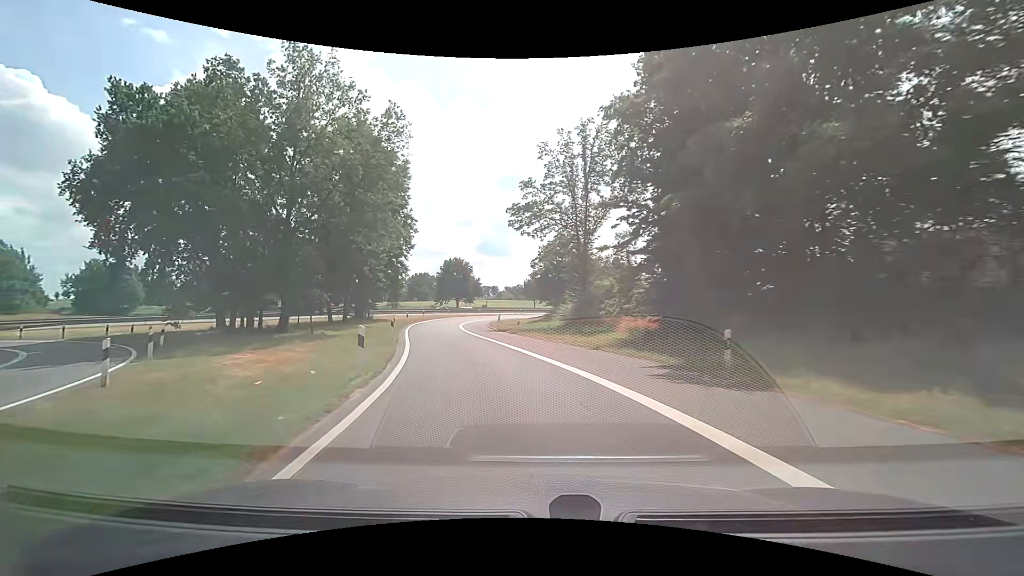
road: motorway_link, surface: asphalt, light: Day
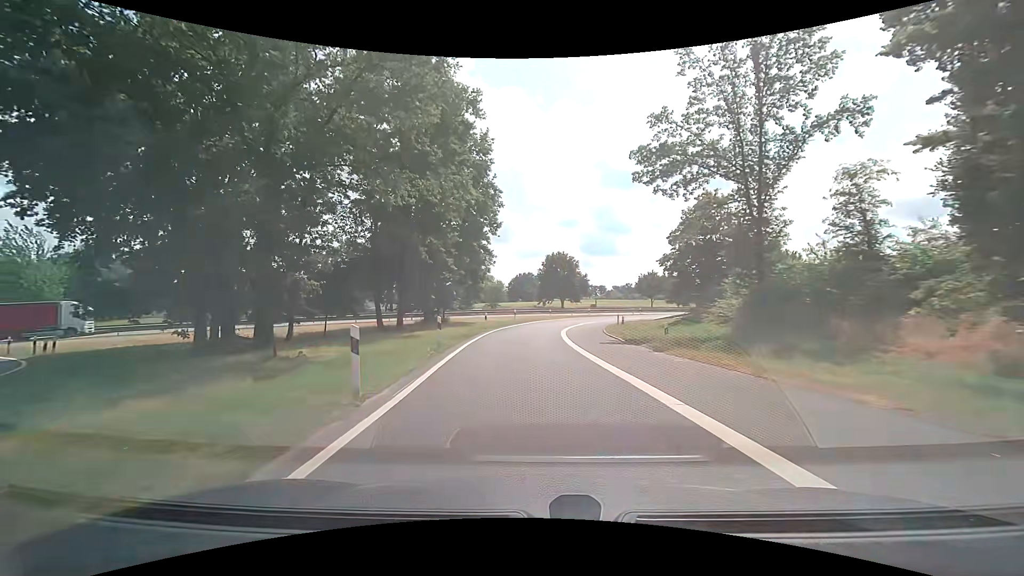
(-1.7, +15.4) m; -12°
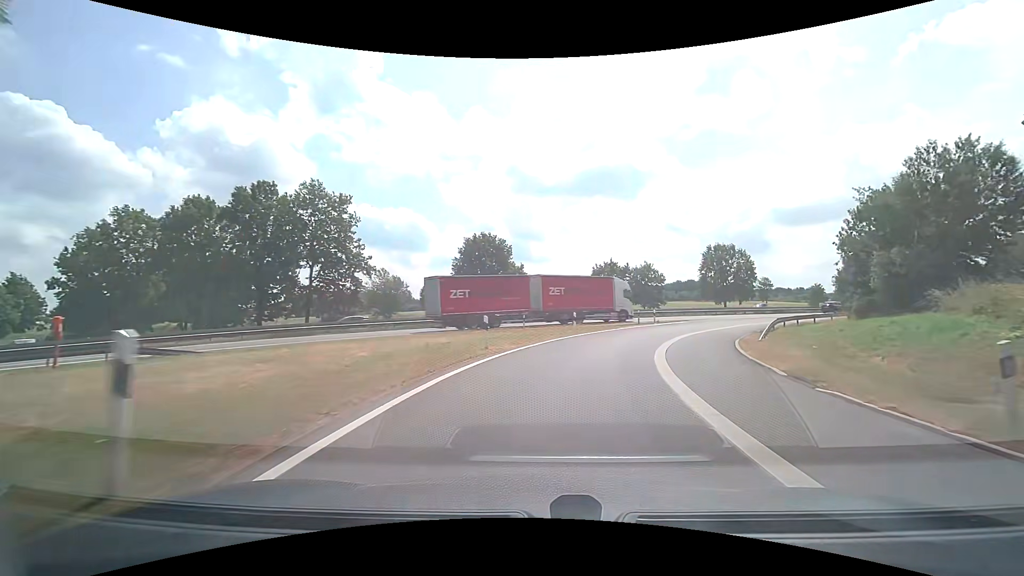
(+0.1, +40.0) m; +9°
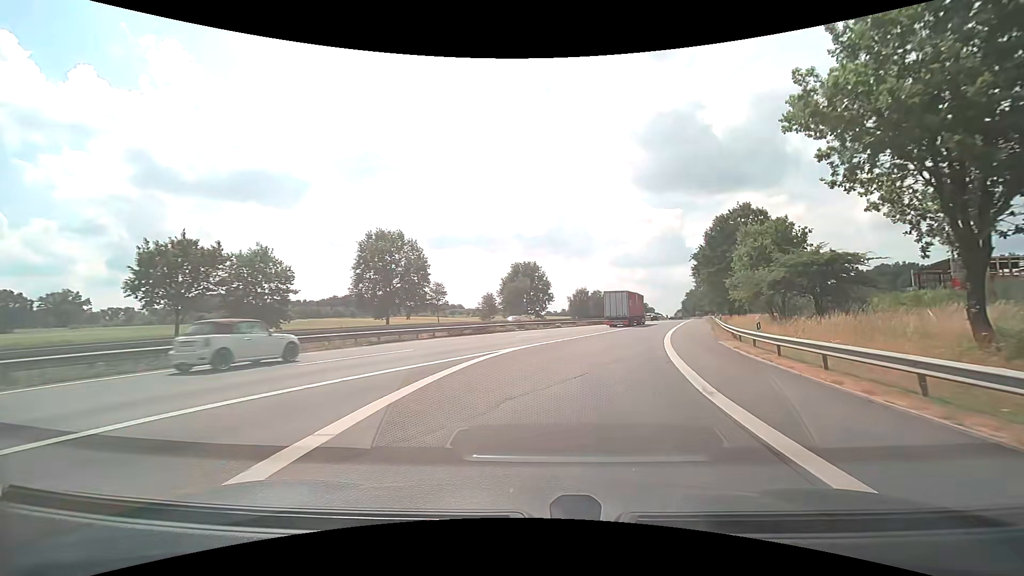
(+12.4, +39.3) m; +37°
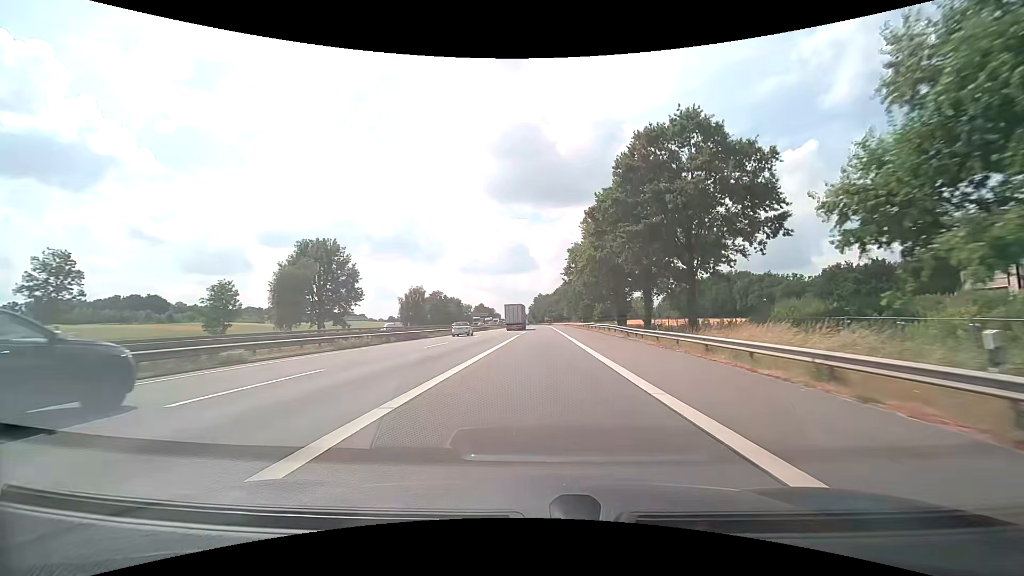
(+8.2, +39.9) m; +18°
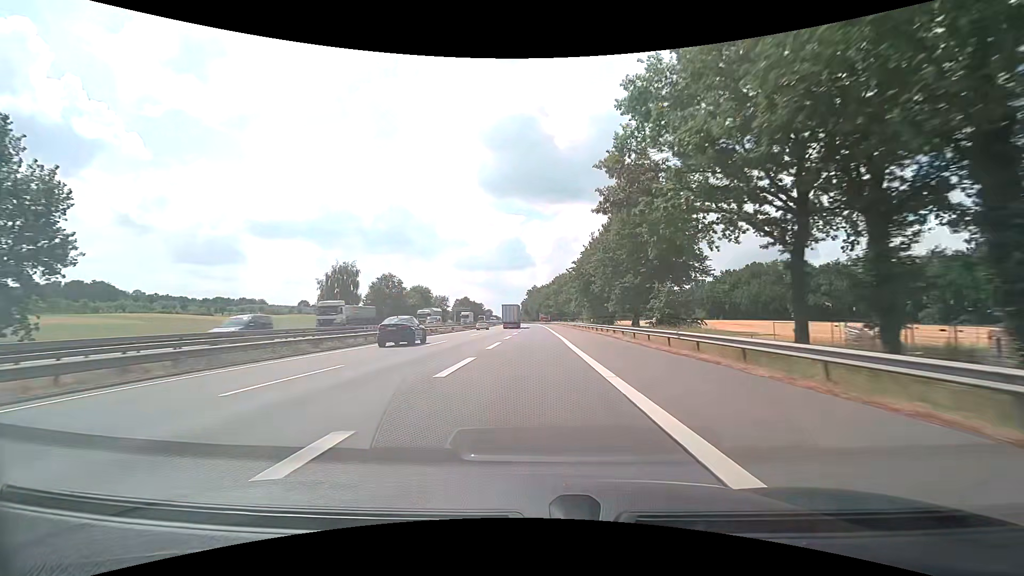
(+1.3, +53.4) m; +1°
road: motorway
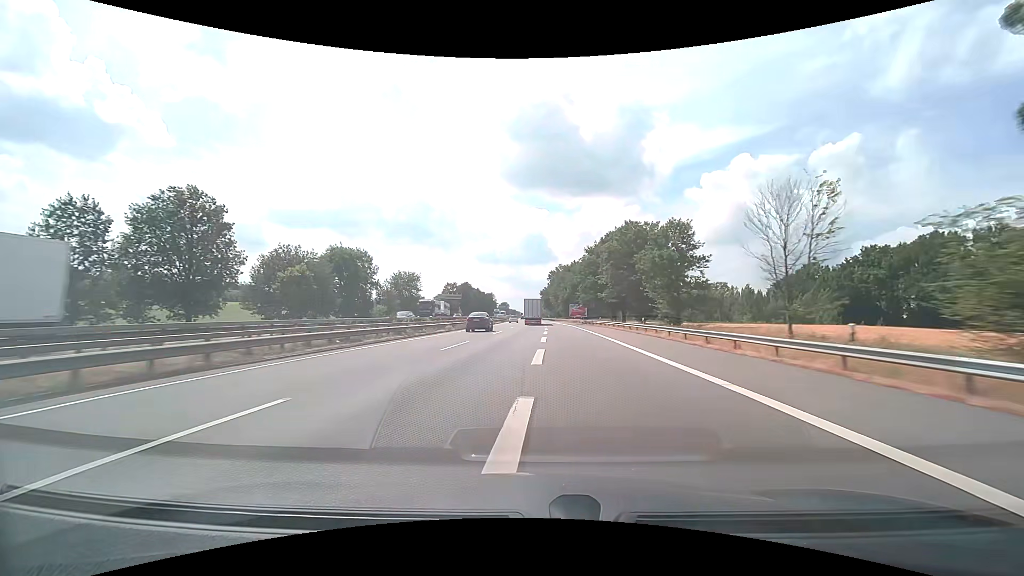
(-0.9, +81.5) m; -2°
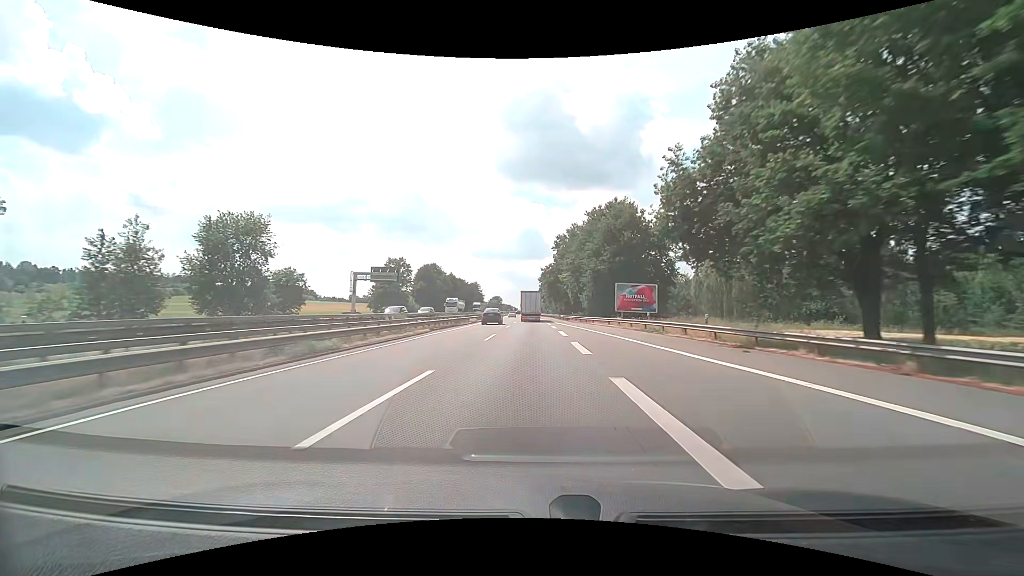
(+0.1, +69.0) m; 0°
(0, +10) (0, +20) (0, +30) (0, +40) (0, +50) (-1, +60) (-1, +70) (-1, +80) (-1, +90) (-1, +100) m
